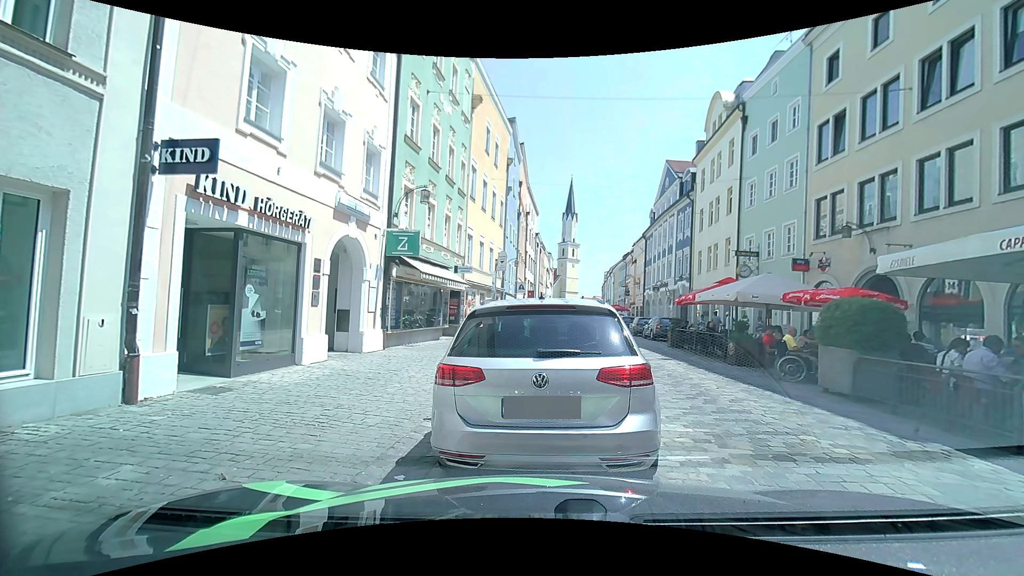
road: residential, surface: sett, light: Day
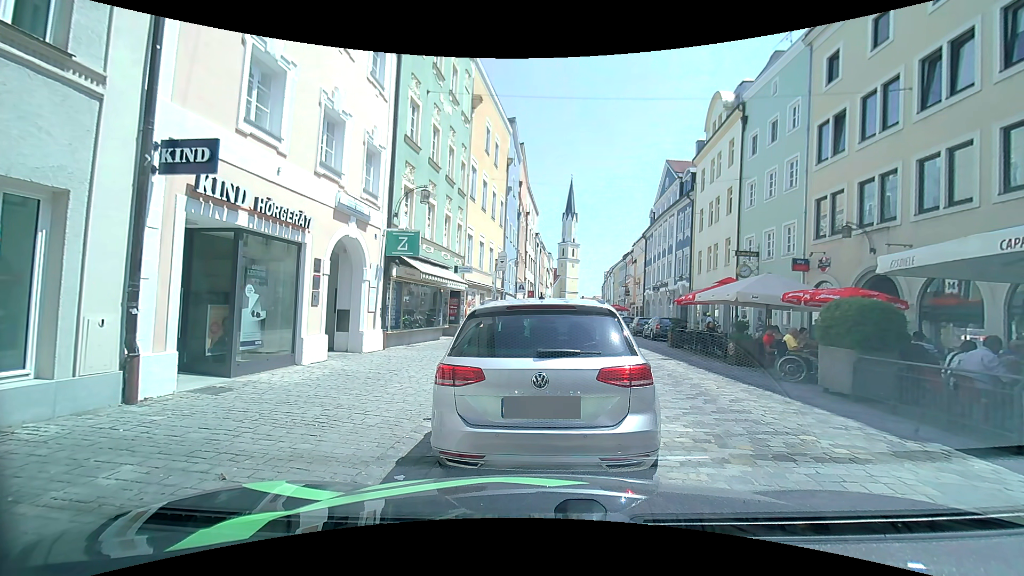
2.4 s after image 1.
(0.0, 0.0) m; 0°
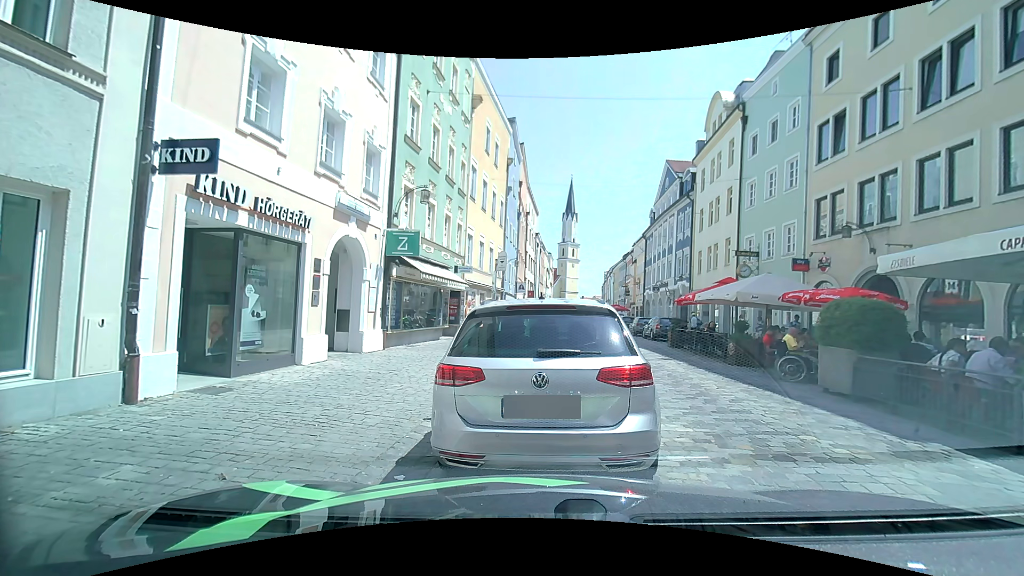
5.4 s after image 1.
(0.0, 0.0) m; 0°
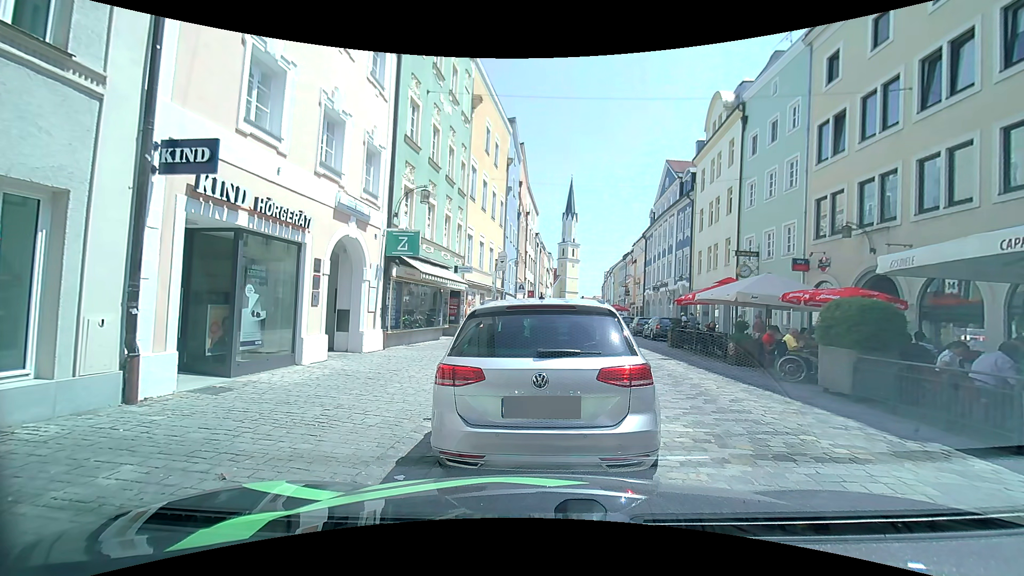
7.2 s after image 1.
(0.0, 0.0) m; 0°
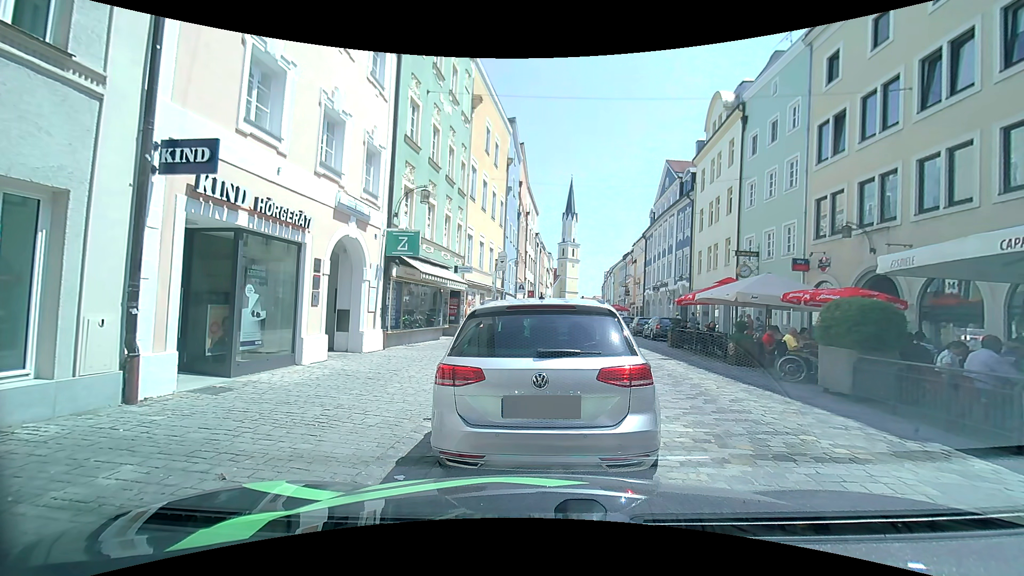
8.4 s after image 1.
(0.0, 0.0) m; 0°
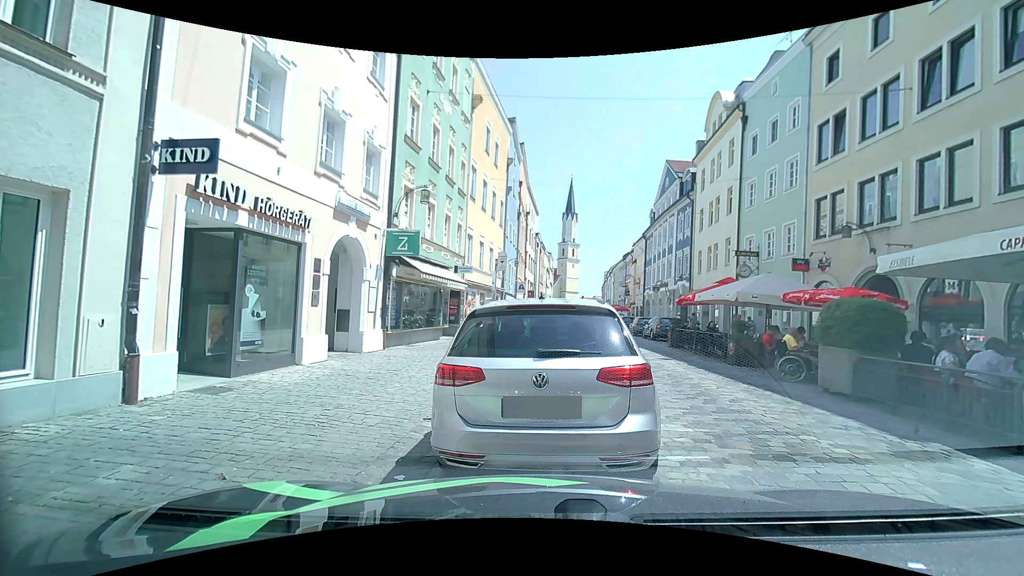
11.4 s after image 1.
(0.0, 0.0) m; 0°
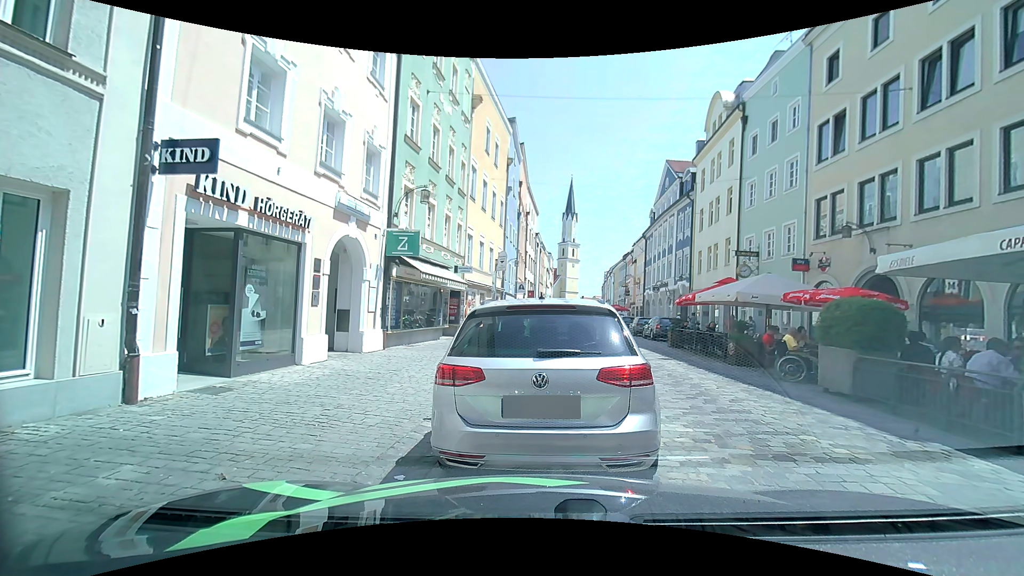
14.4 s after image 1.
(0.0, 0.0) m; 0°
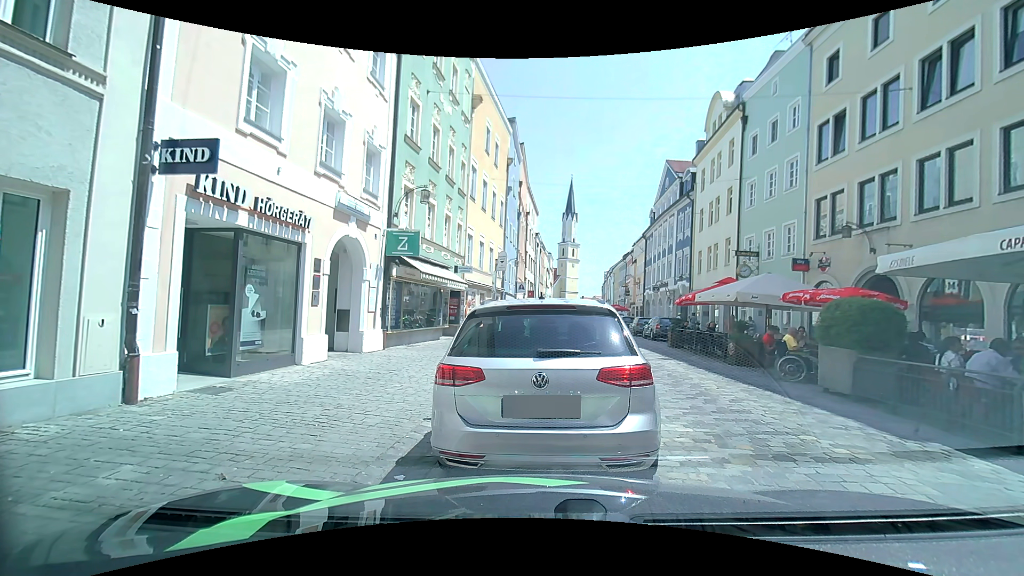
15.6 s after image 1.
(0.0, 0.0) m; 0°
